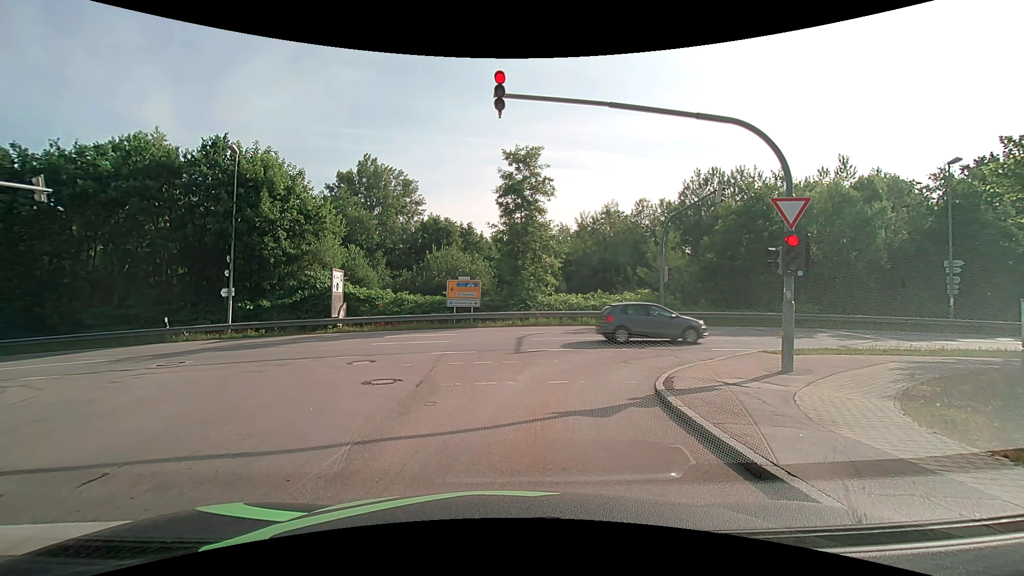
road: residential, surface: asphalt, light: Day
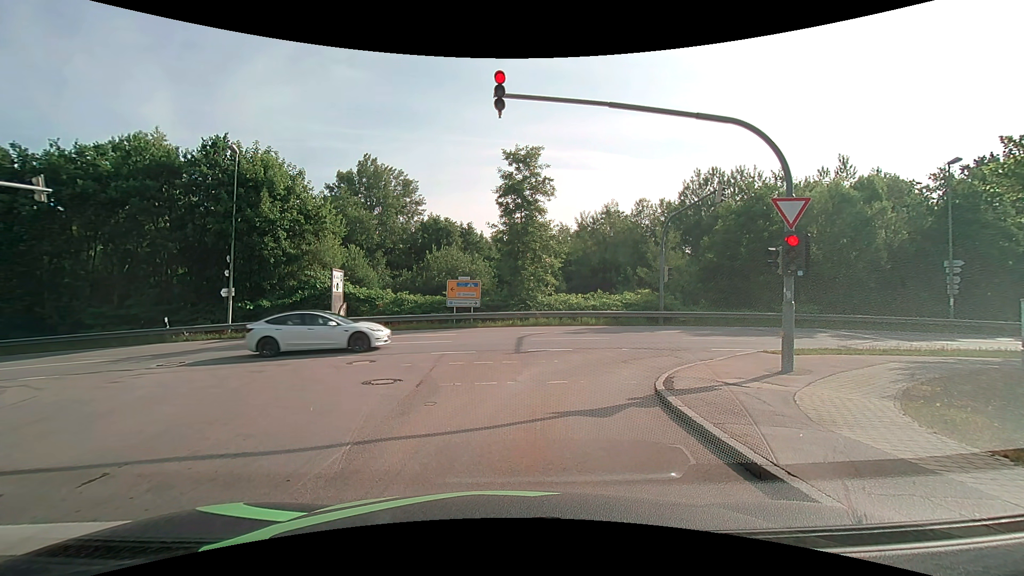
(0.0, 0.0) m; 0°
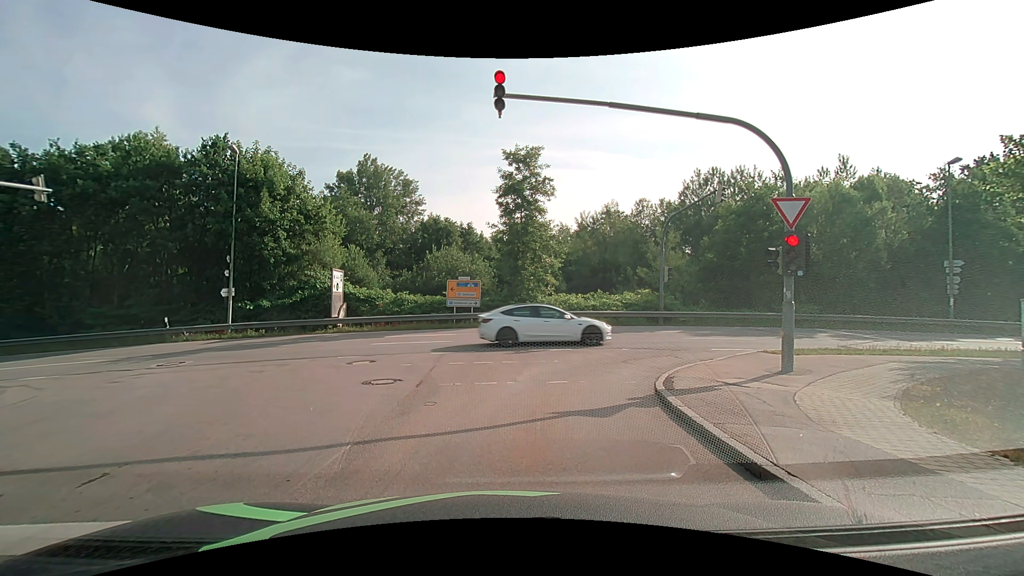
(0.0, 0.0) m; 0°
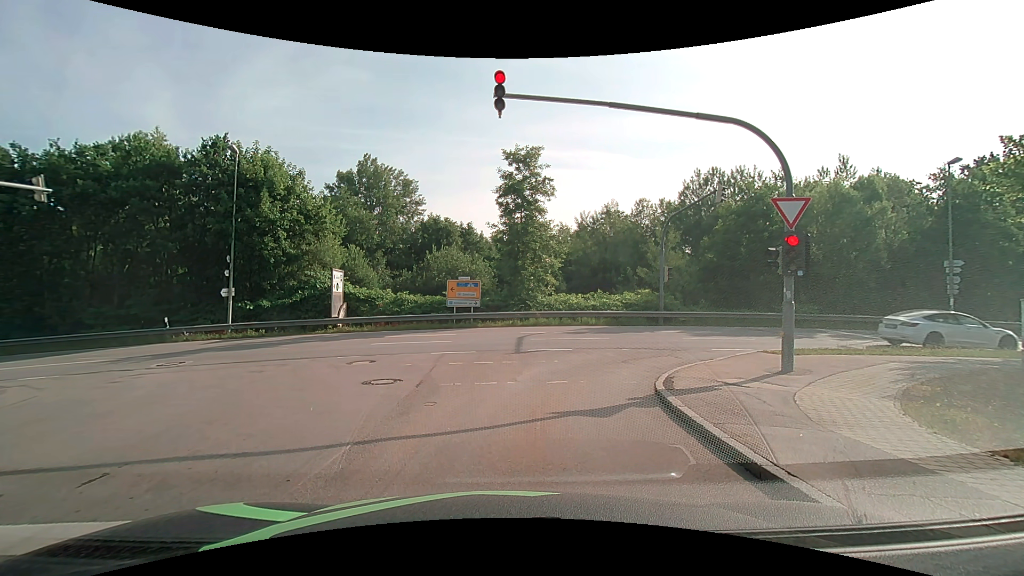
(0.0, 0.0) m; 0°
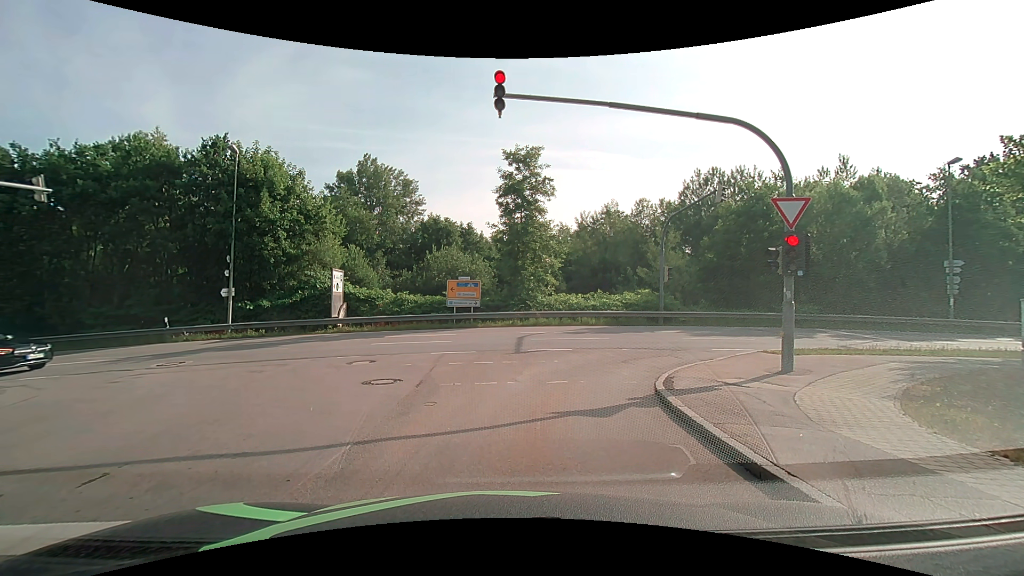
(0.0, 0.0) m; 0°
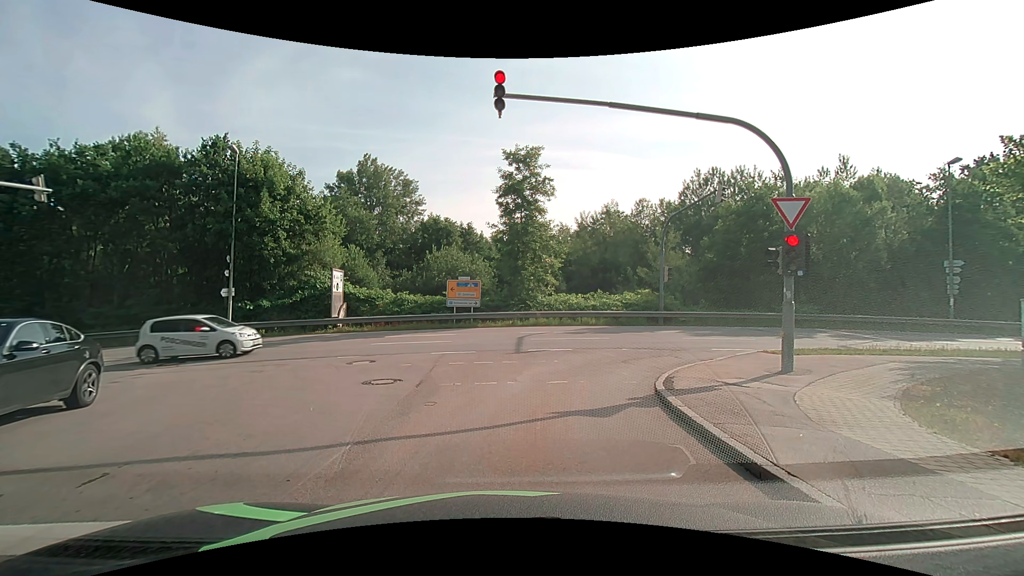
(0.0, 0.0) m; 0°
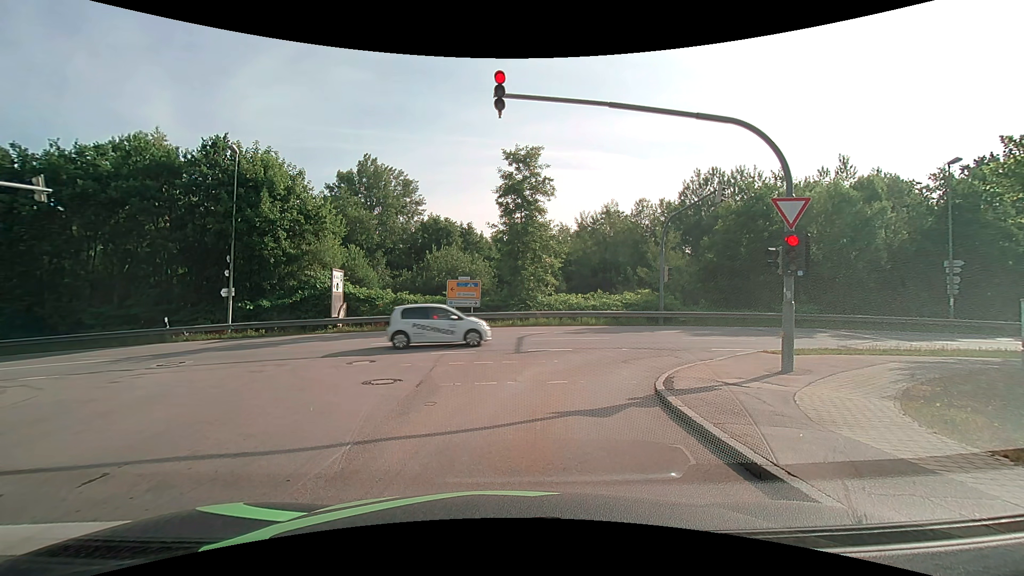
(0.0, 0.0) m; 0°
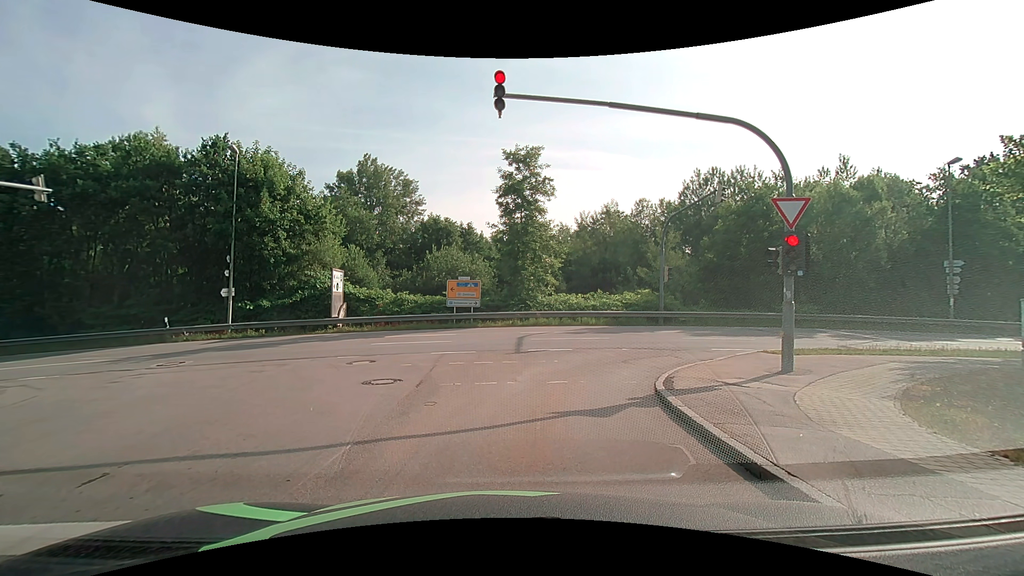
(0.0, 0.0) m; 0°
(0, +10) (+5, +19) (+14, +22) (+24, +22) (+34, +23) (+44, +23) (+54, +24) (+64, +25) (+74, +26) (+84, +28) m
